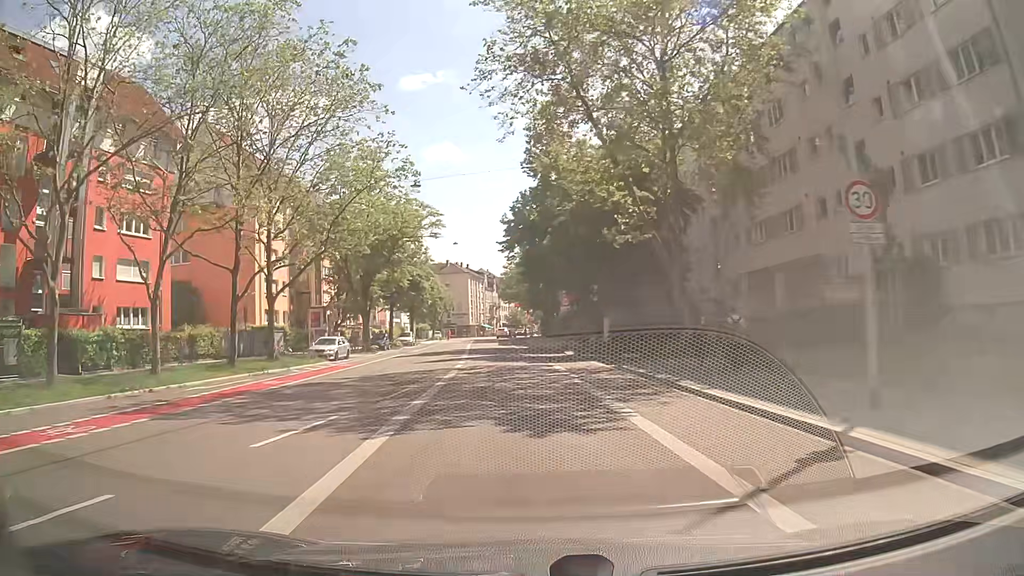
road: secondary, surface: asphalt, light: Day
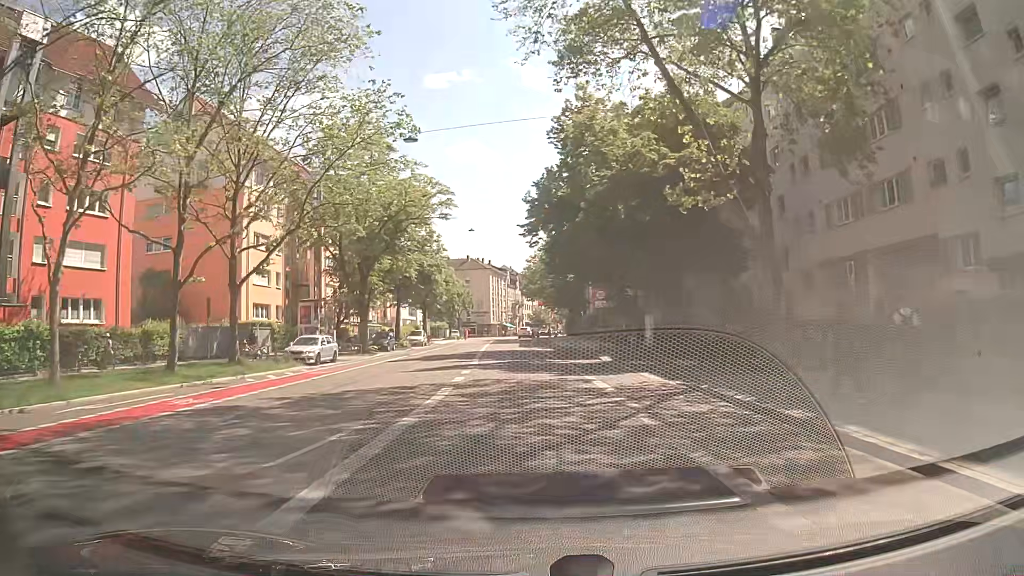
(-0.2, +7.6) m; -2°
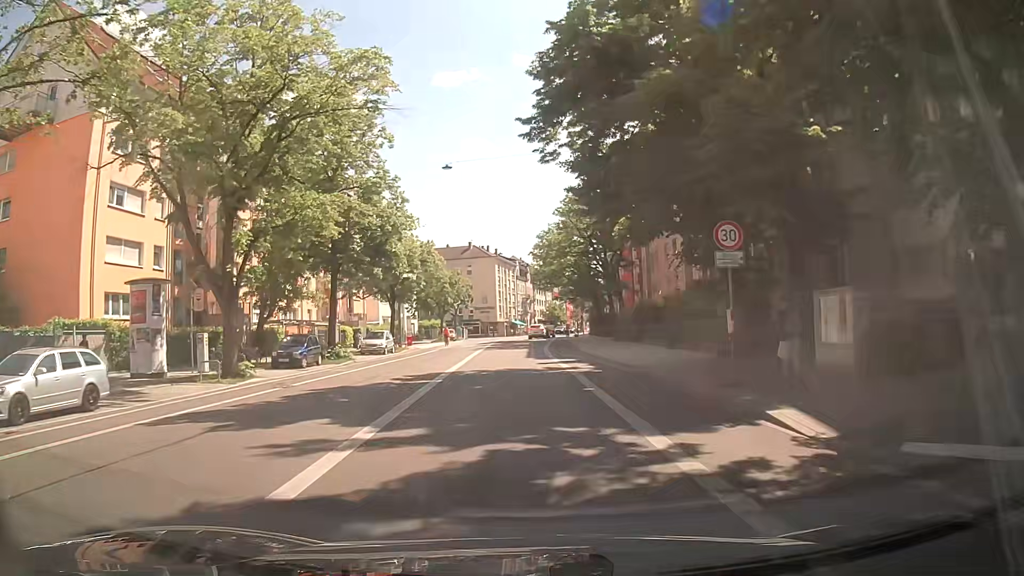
(-0.2, +21.5) m; -1°
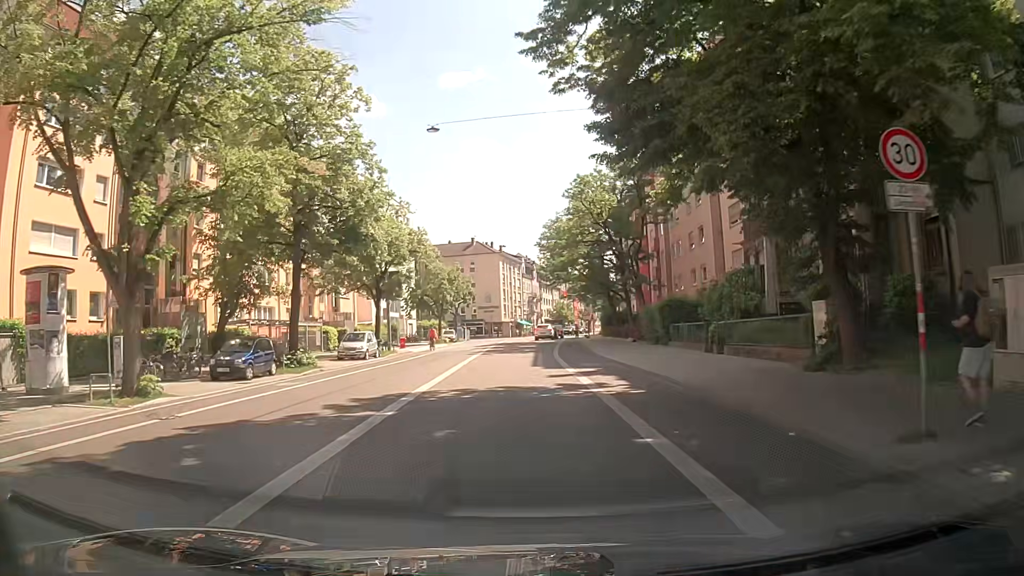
(0.0, +6.7) m; 0°
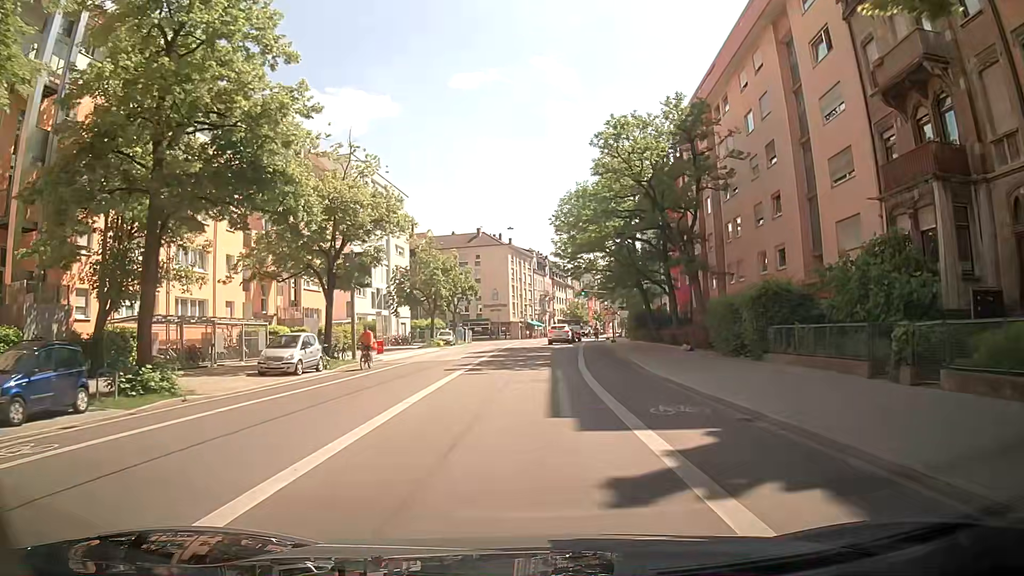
(-0.2, +12.7) m; -1°
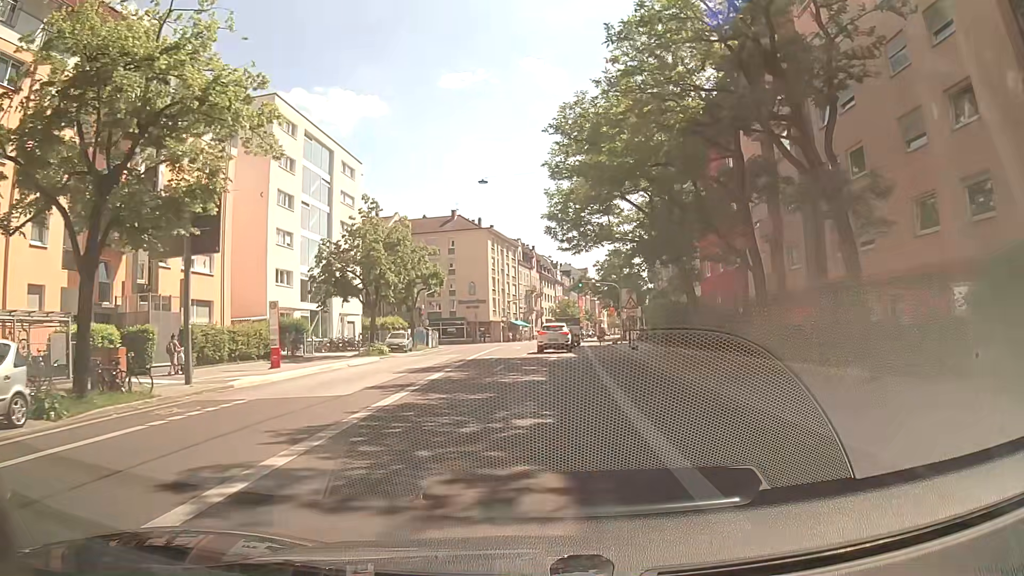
(+0.1, +17.4) m; +1°
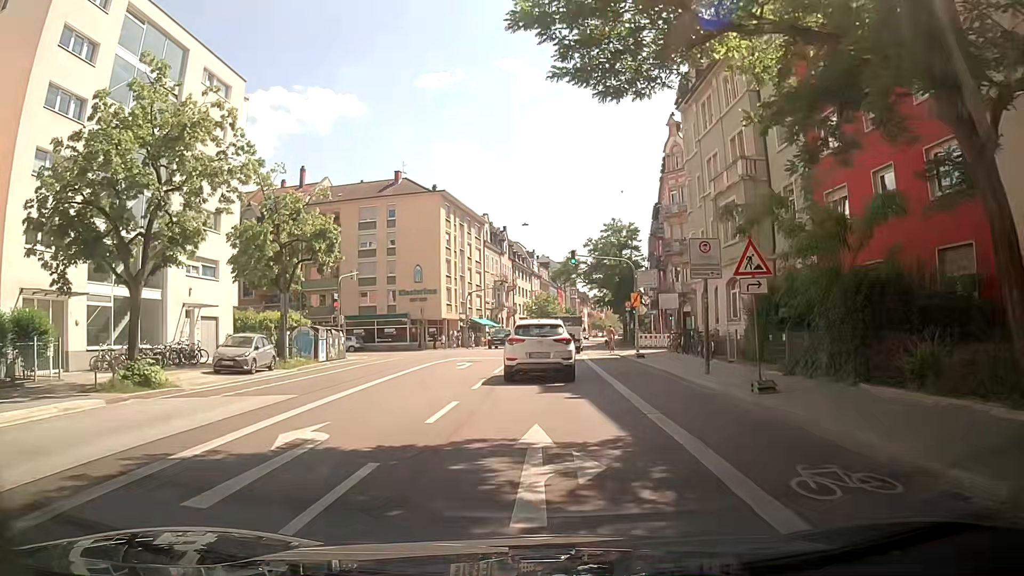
(+0.4, +23.7) m; +1°
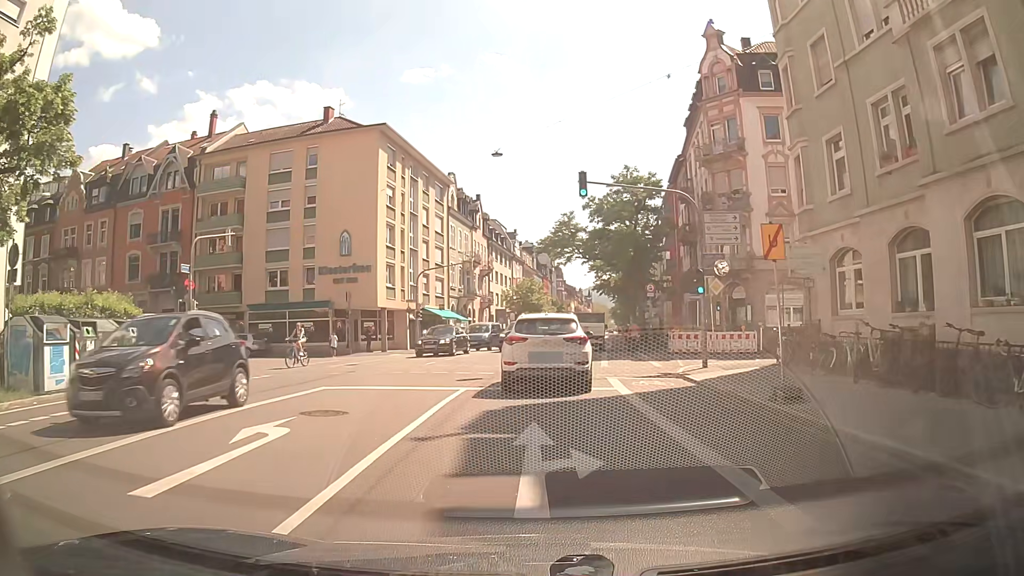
(+0.4, +20.0) m; +1°
